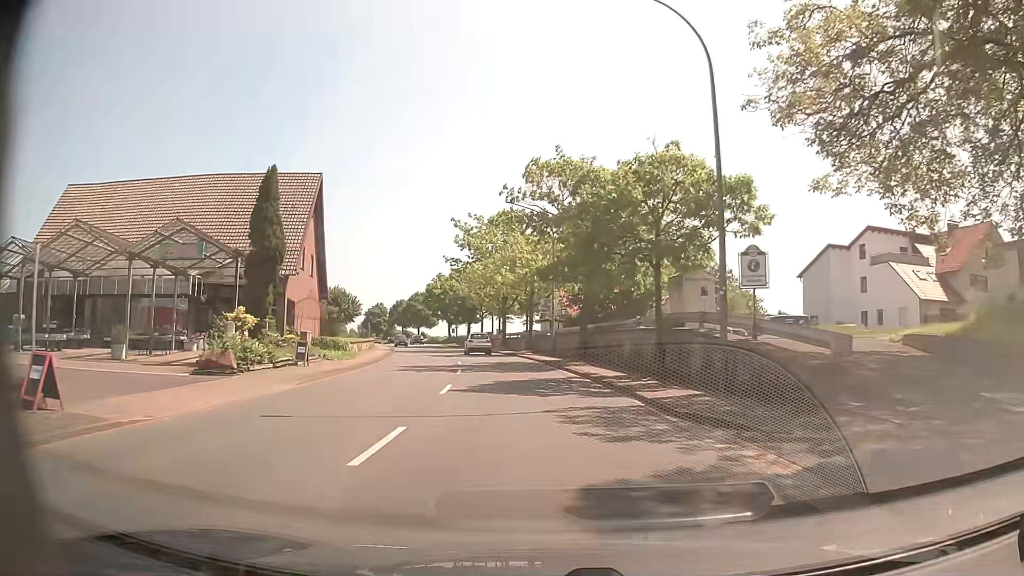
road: primary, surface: asphalt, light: Day
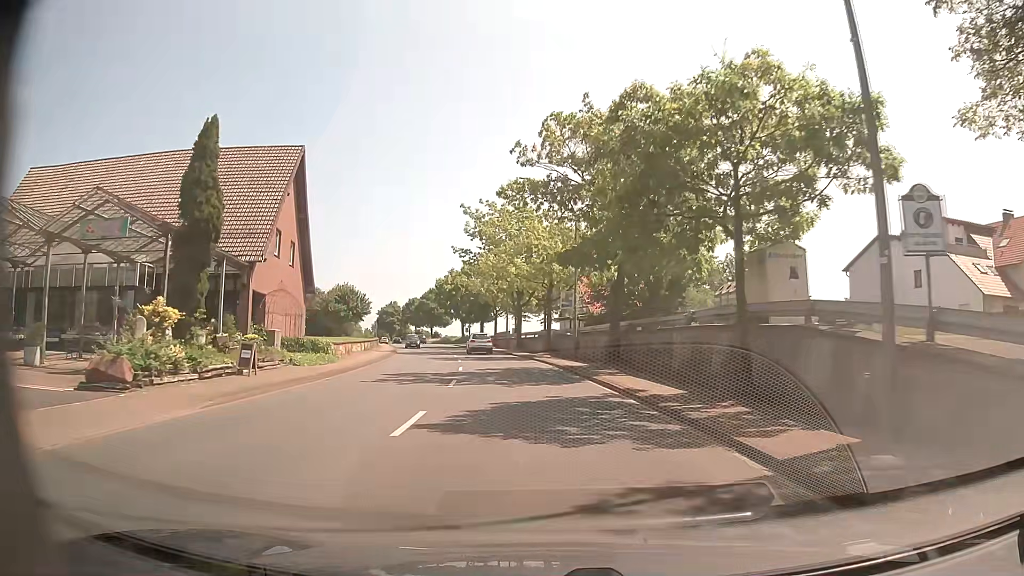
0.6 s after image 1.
(-0.1, +6.7) m; -2°
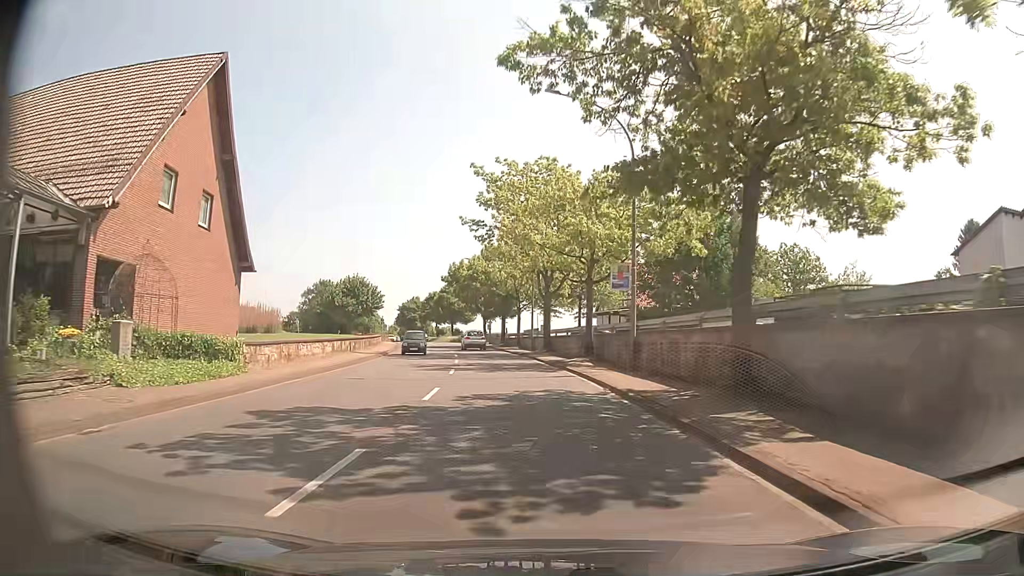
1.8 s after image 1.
(-0.2, +13.6) m; -2°
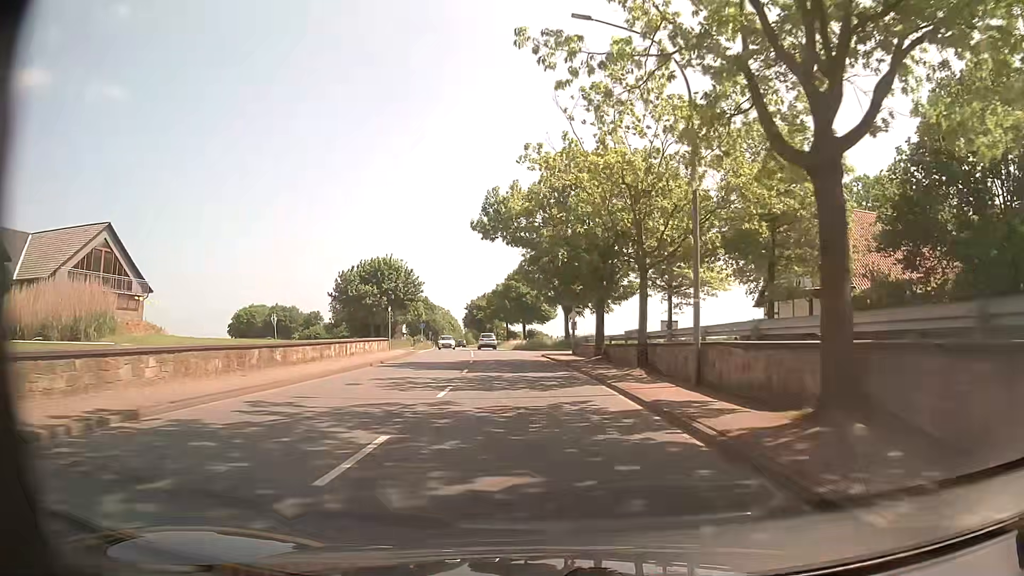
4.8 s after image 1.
(-2.5, +35.3) m; -8°
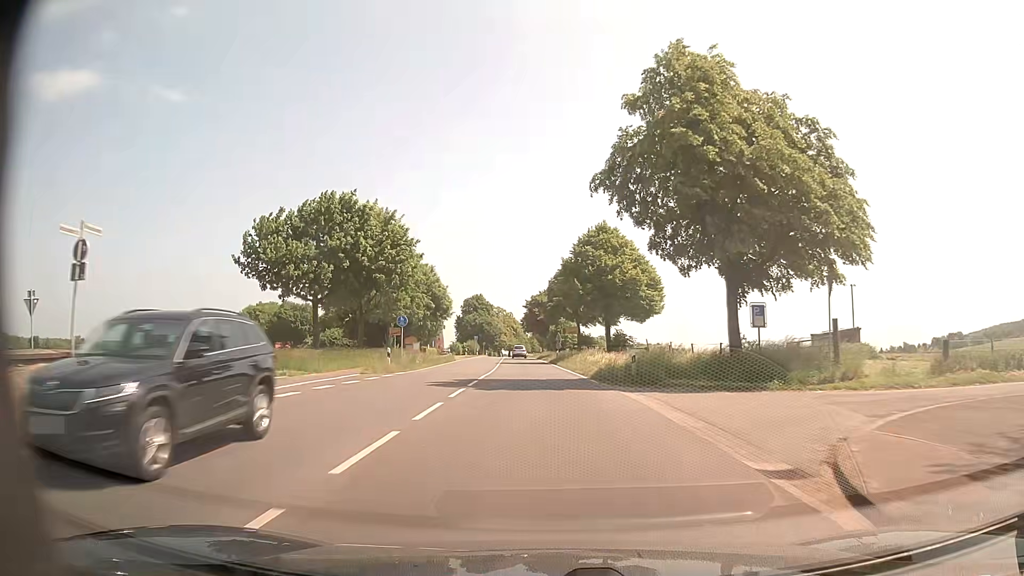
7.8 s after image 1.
(-1.9, +40.6) m; -6°
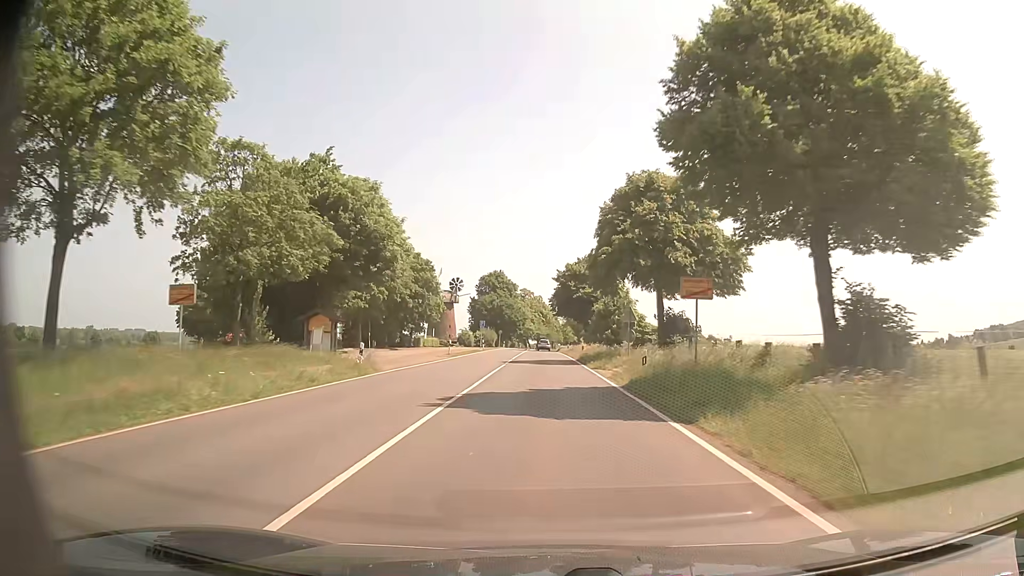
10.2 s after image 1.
(-1.0, +39.6) m; -3°
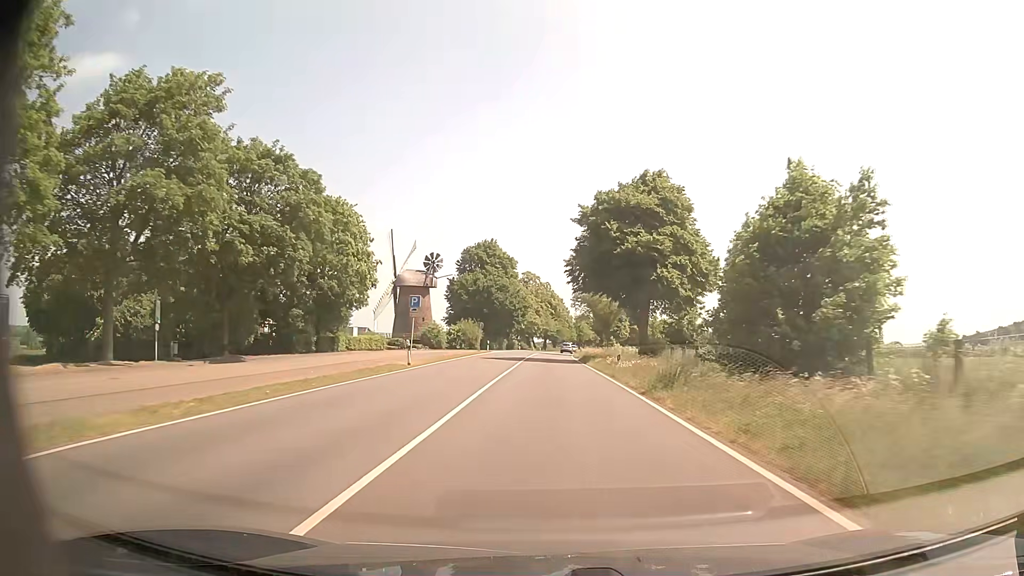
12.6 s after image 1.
(-0.6, +46.6) m; -1°
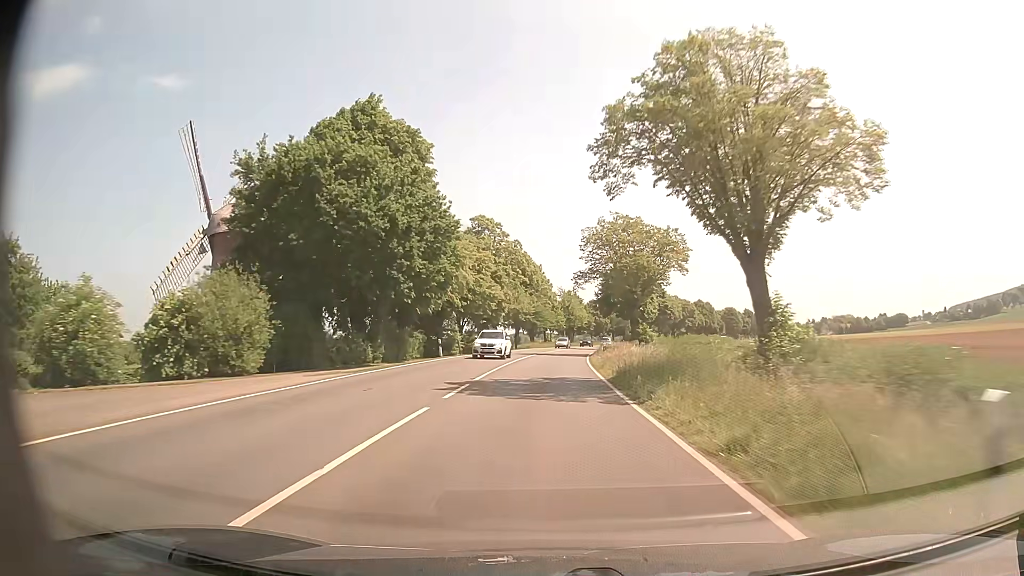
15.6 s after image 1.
(+0.7, +65.4) m; +2°
(0, +10) (0, +20) (+1, +30) (+1, +40) (+2, +50) (+2, +60) (+3, +70) (+5, +80) (+6, +90) (+7, +100) m
